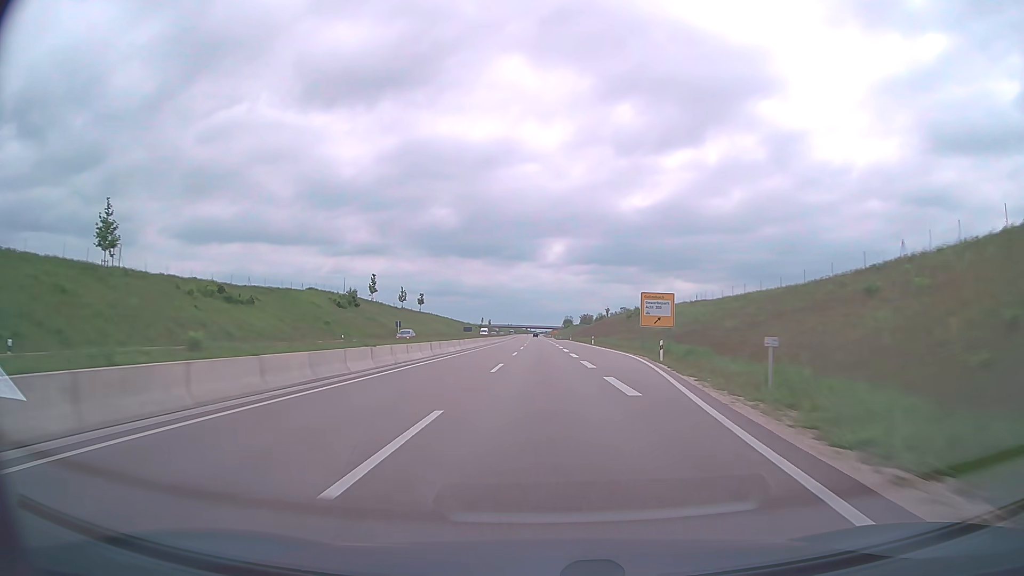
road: trunk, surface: asphalt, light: Day
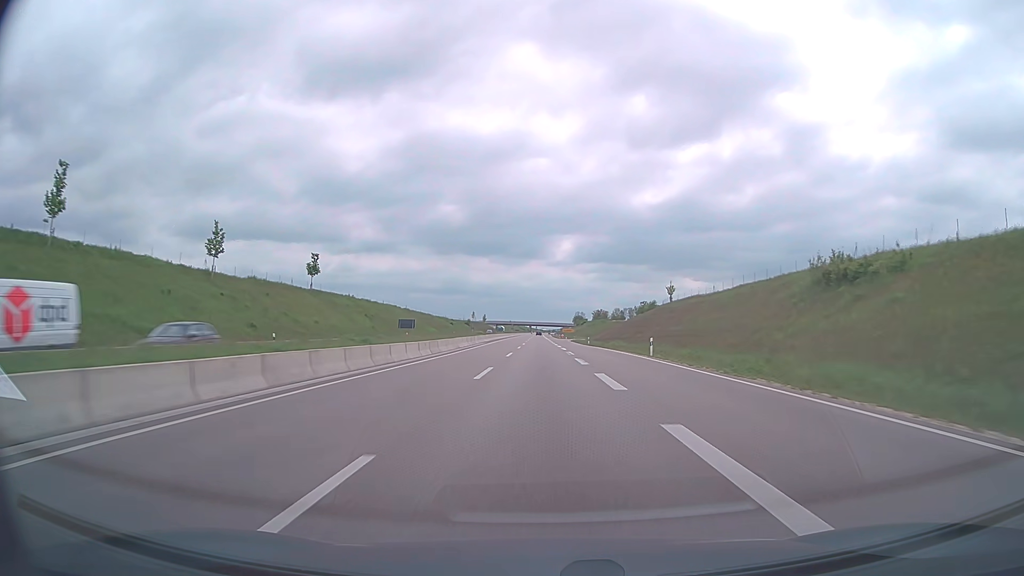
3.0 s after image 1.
(-0.5, +94.6) m; -1°
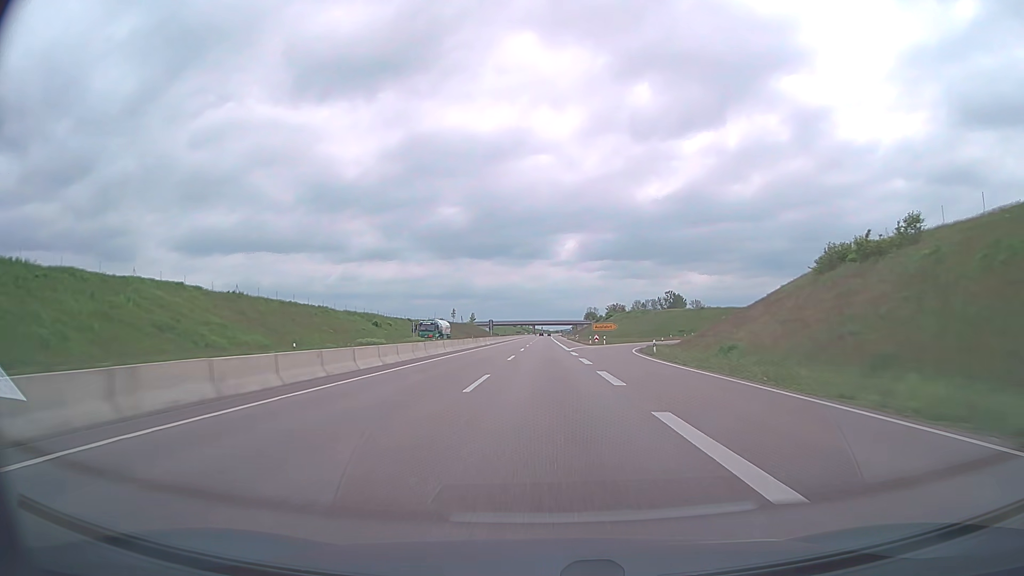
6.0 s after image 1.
(-0.5, +94.3) m; 0°
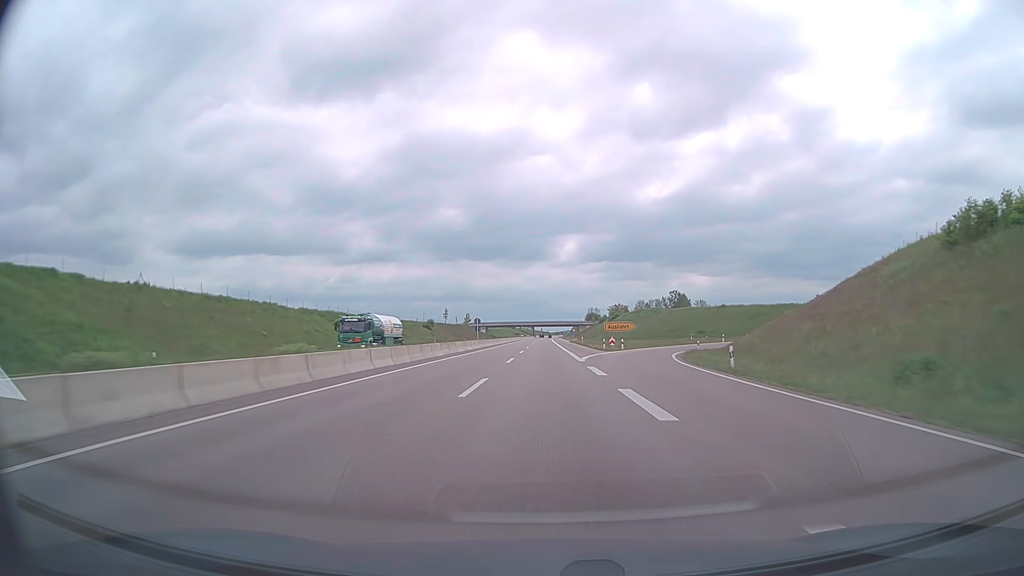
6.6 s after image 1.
(0.0, +18.8) m; 0°
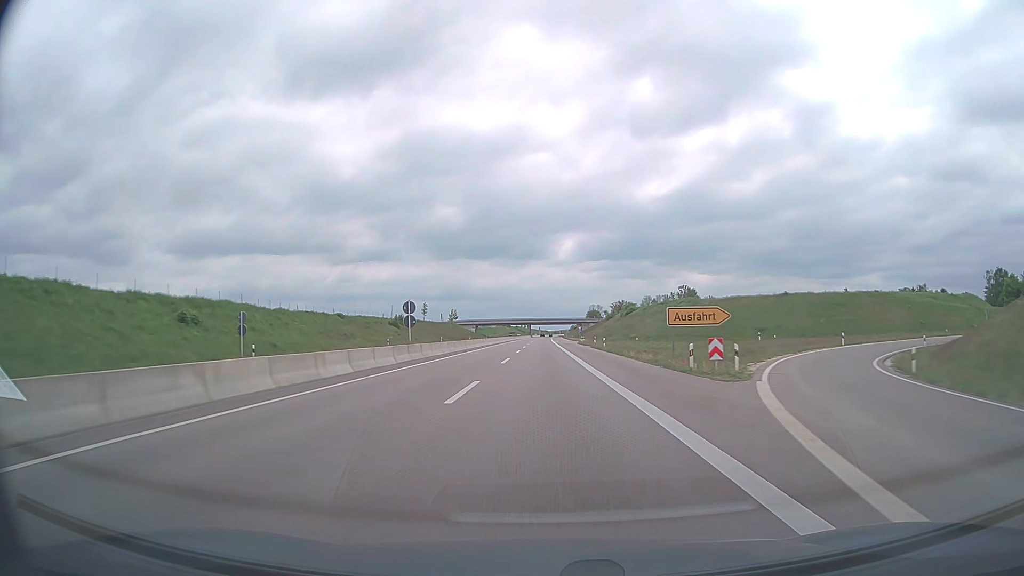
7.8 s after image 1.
(+0.1, +37.6) m; 0°
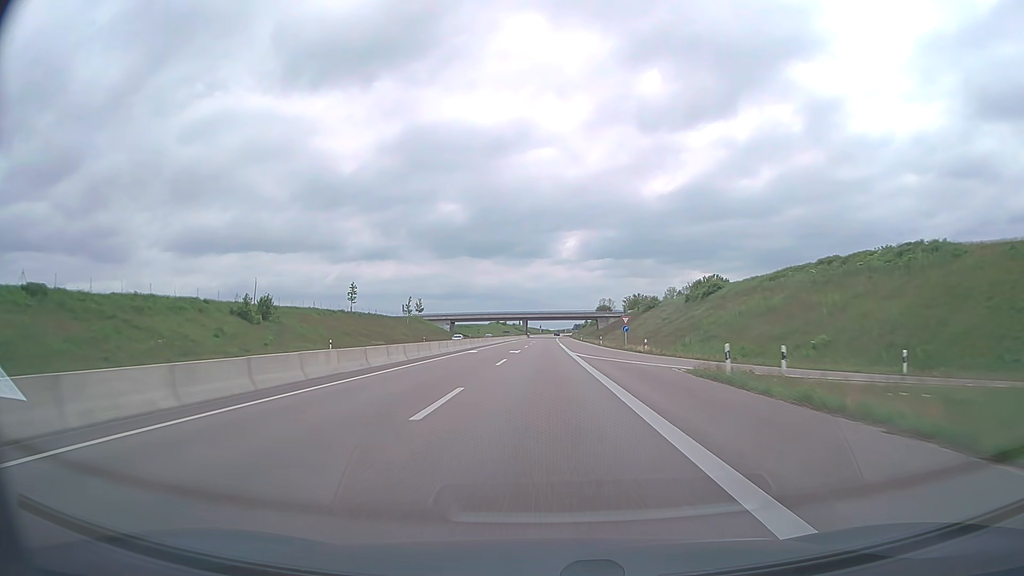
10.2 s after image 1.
(0.0, +74.9) m; 0°
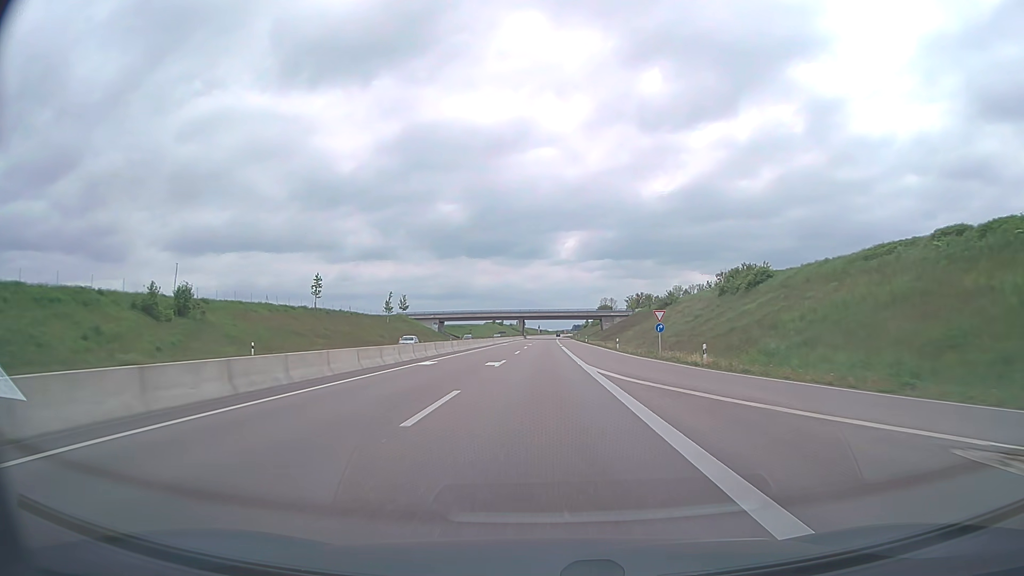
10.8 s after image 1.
(0.0, +18.7) m; 0°
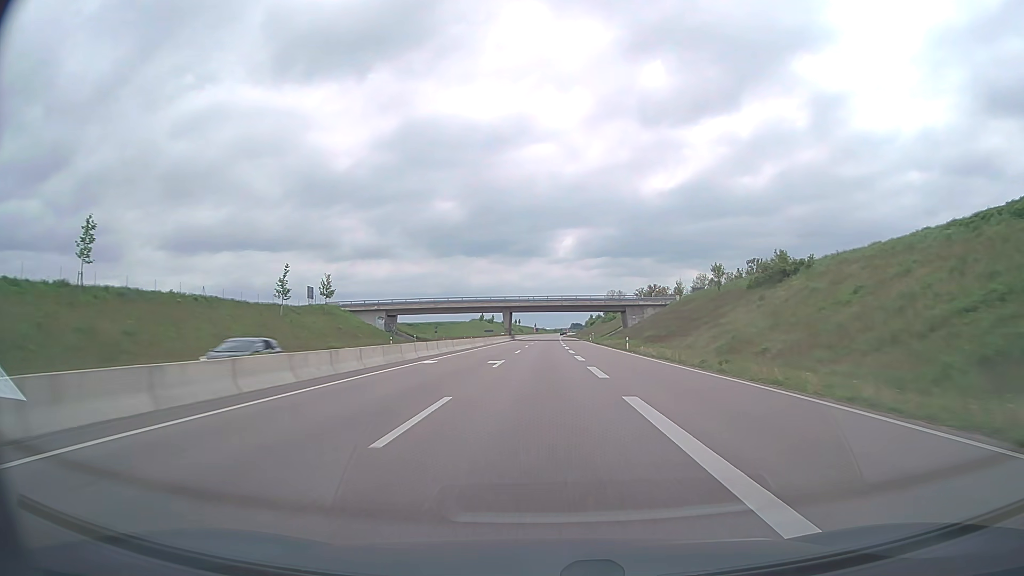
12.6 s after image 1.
(+0.1, +56.1) m; 0°
(0, +10) (0, +20) (0, +30) (0, +40) (0, +50) (0, +60) (0, +70) (+1, +80) (+1, +90) (+1, +100) m
